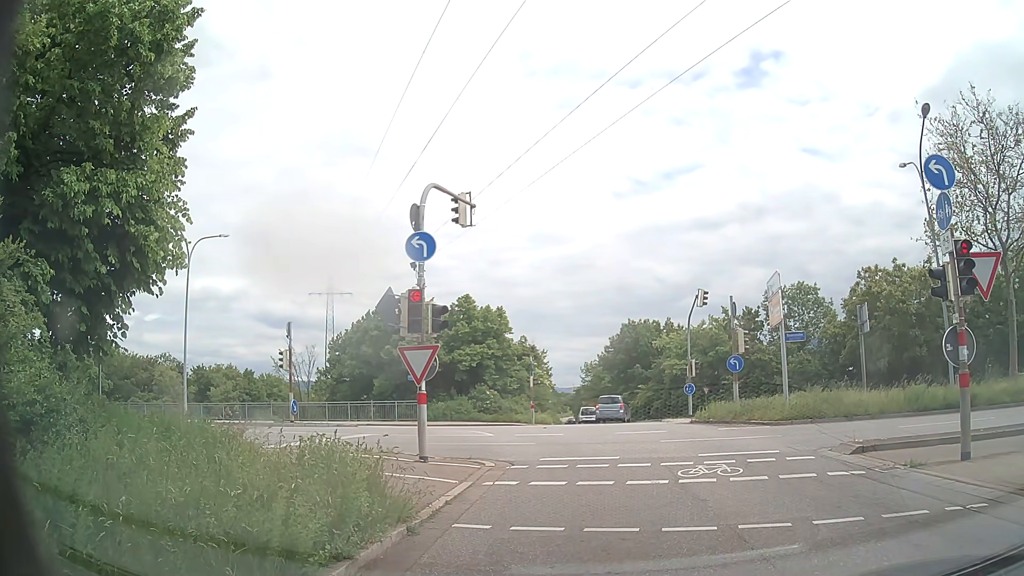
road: primary_link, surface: asphalt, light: Day
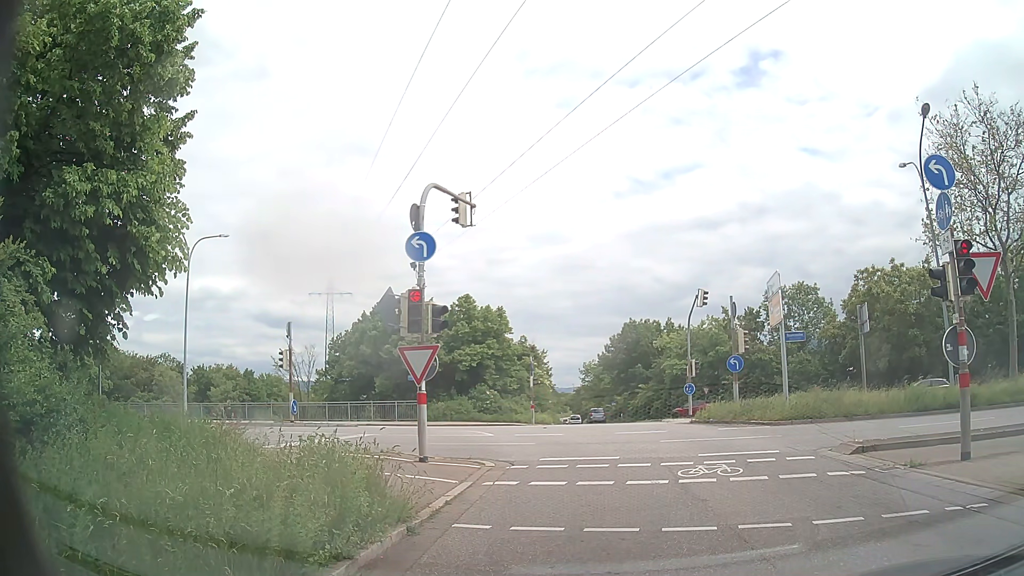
(0.0, 0.0) m; 0°
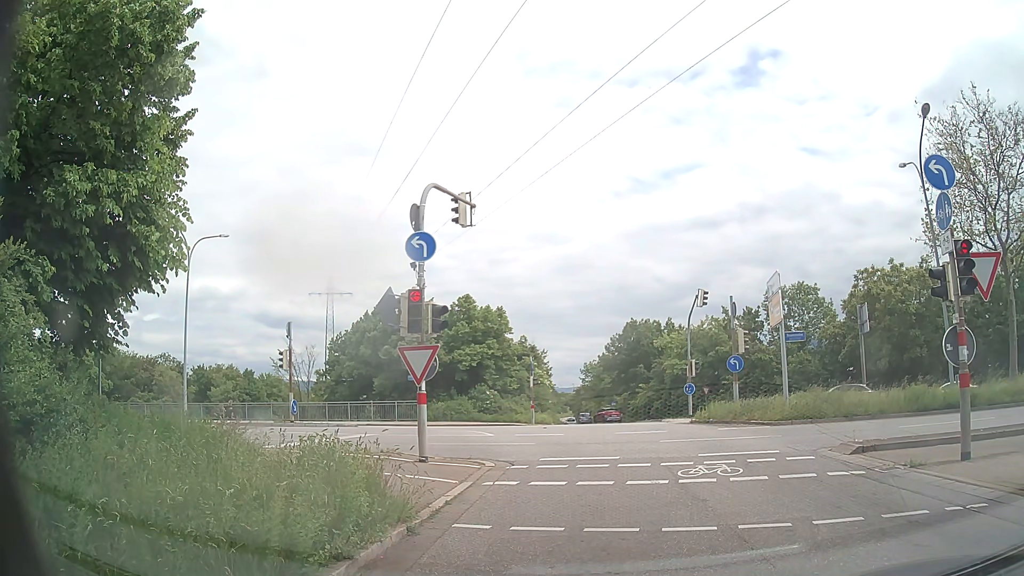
(0.0, 0.0) m; 0°
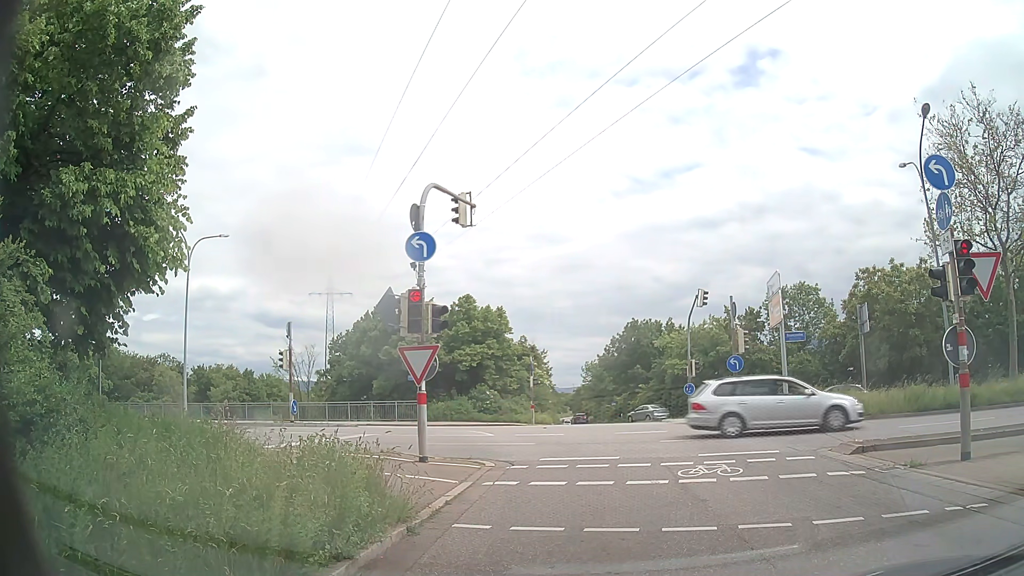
(0.0, 0.0) m; 0°
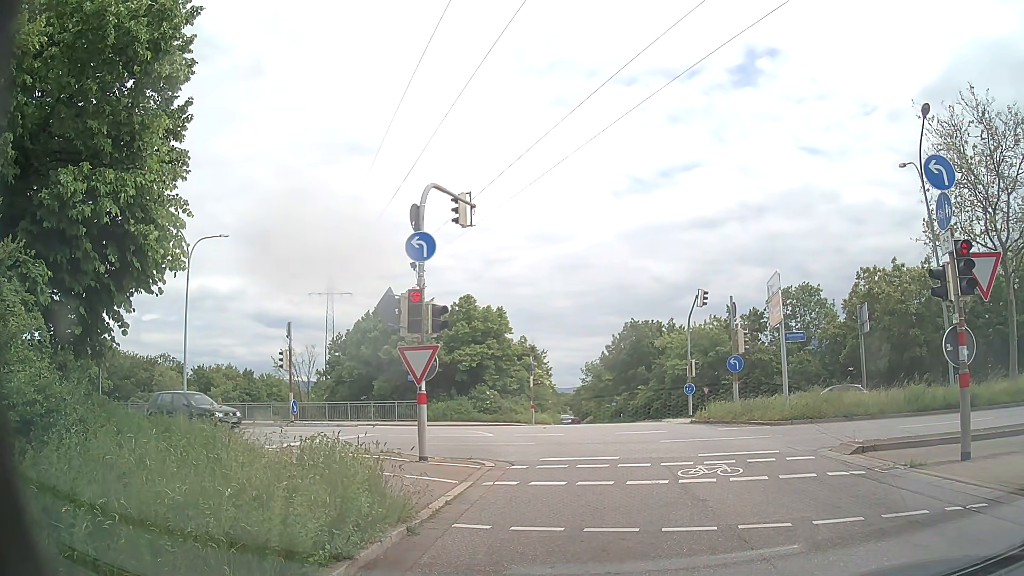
(0.0, 0.0) m; 0°
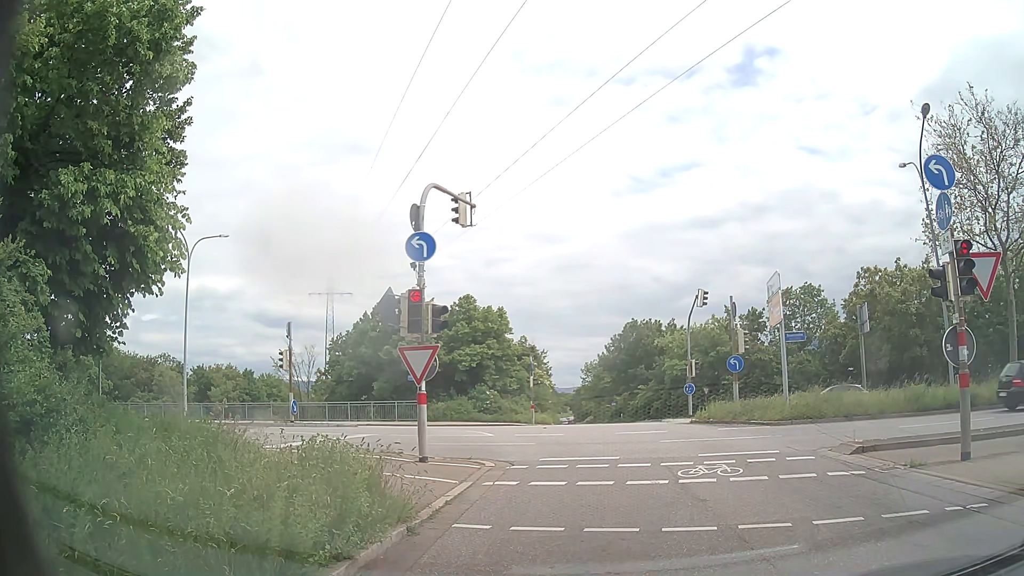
(0.0, 0.0) m; 0°
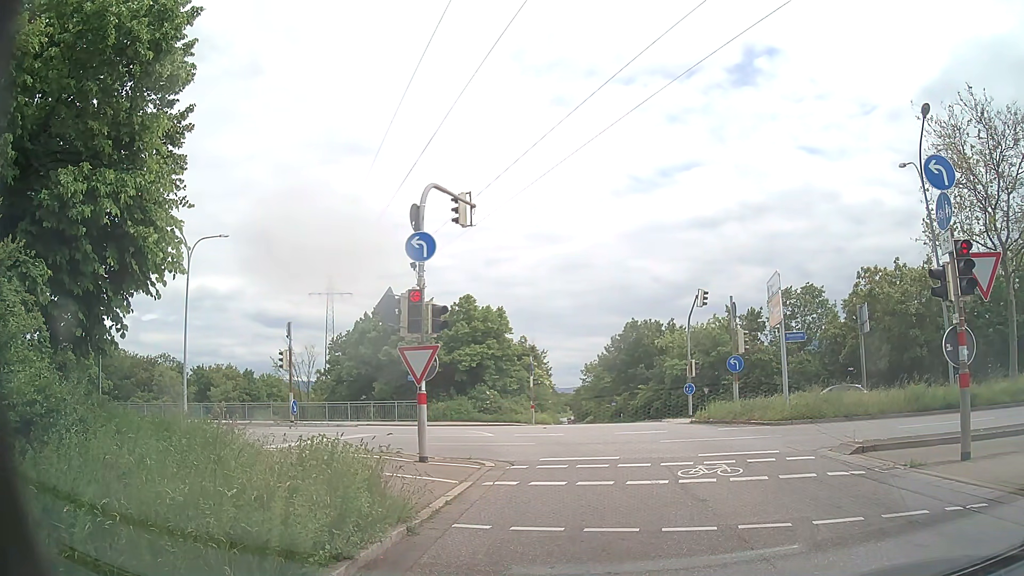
(0.0, 0.0) m; 0°
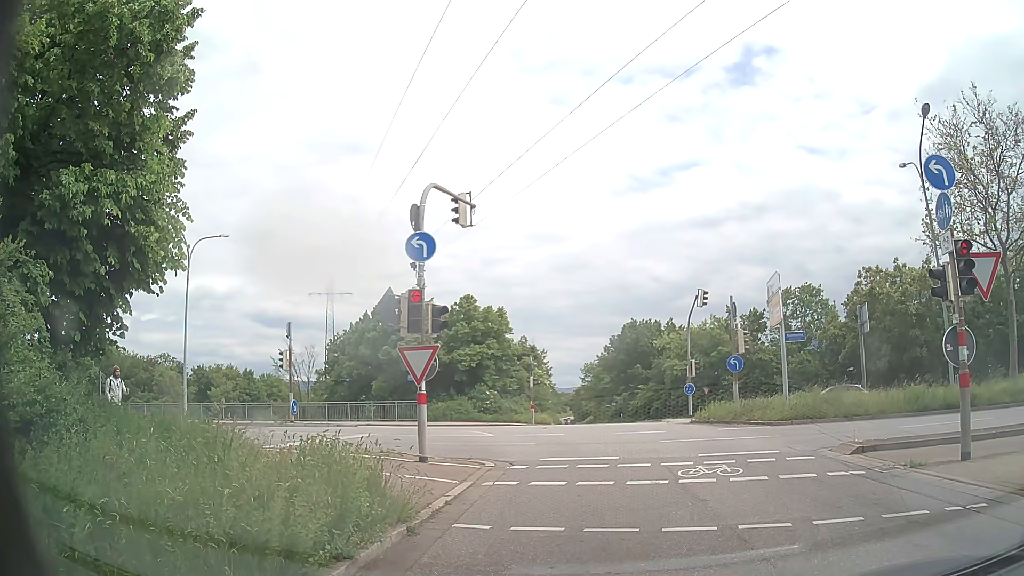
(0.0, 0.0) m; 0°
(0, +10) (-1, +20) (-5, +29) (-13, +34) (-23, +37) (-33, +38) (-43, +40) (-53, +41) (-63, +43) (-72, +45) m
